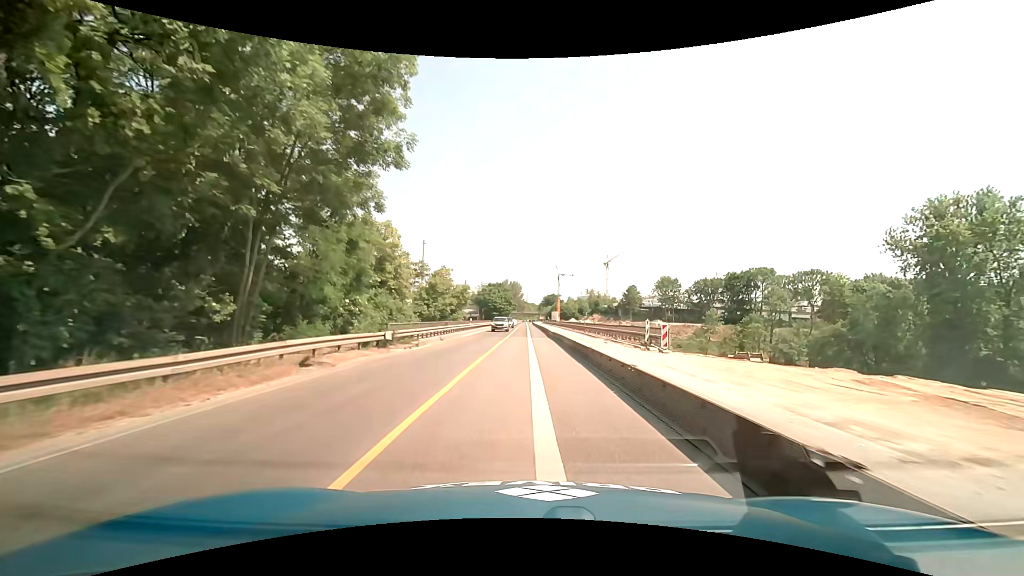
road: trunk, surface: asphalt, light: Day
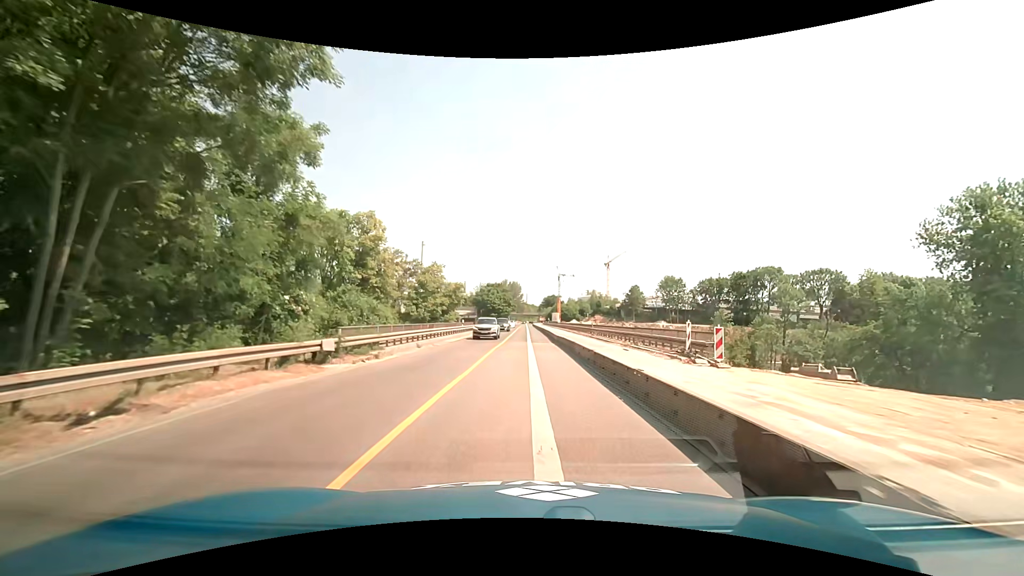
(0.0, +6.6) m; 0°
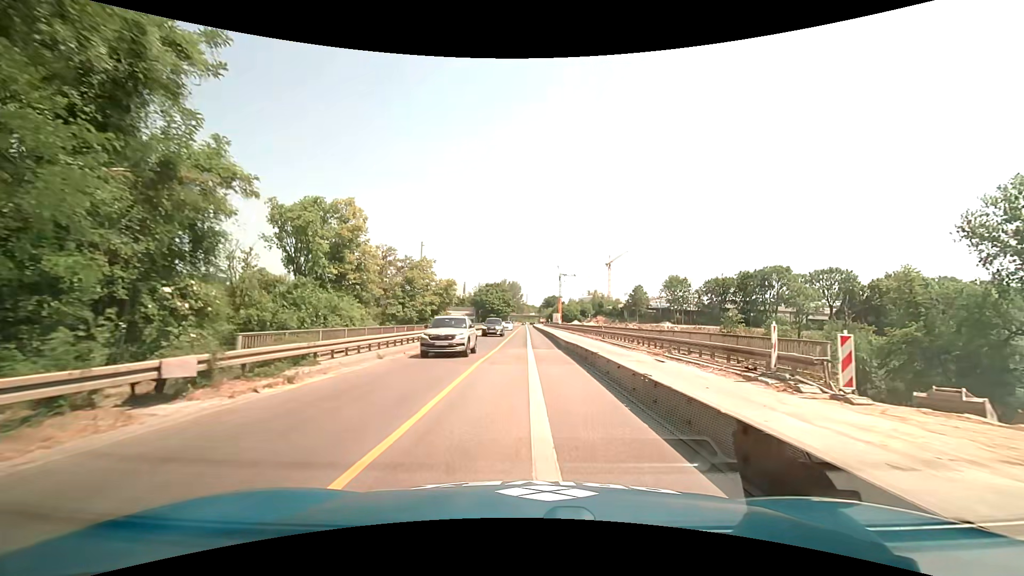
(0.0, +6.6) m; 0°
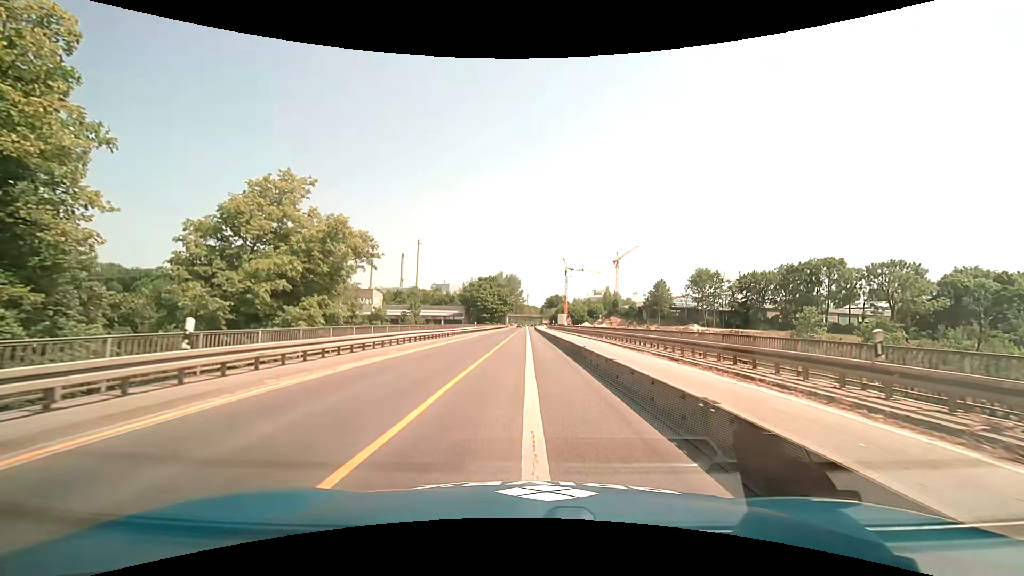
(+0.1, +32.8) m; 0°
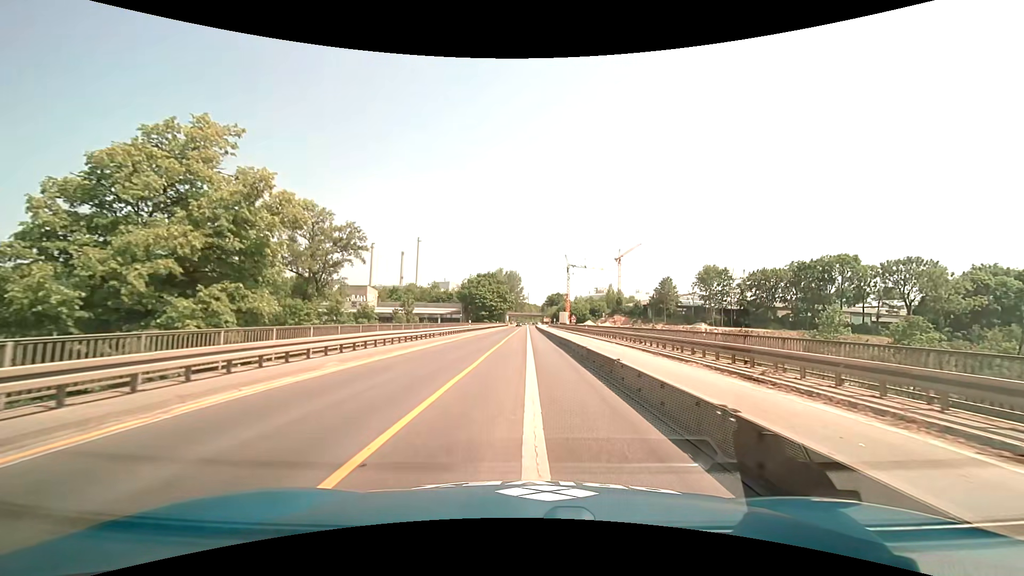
(0.0, +6.5) m; 0°
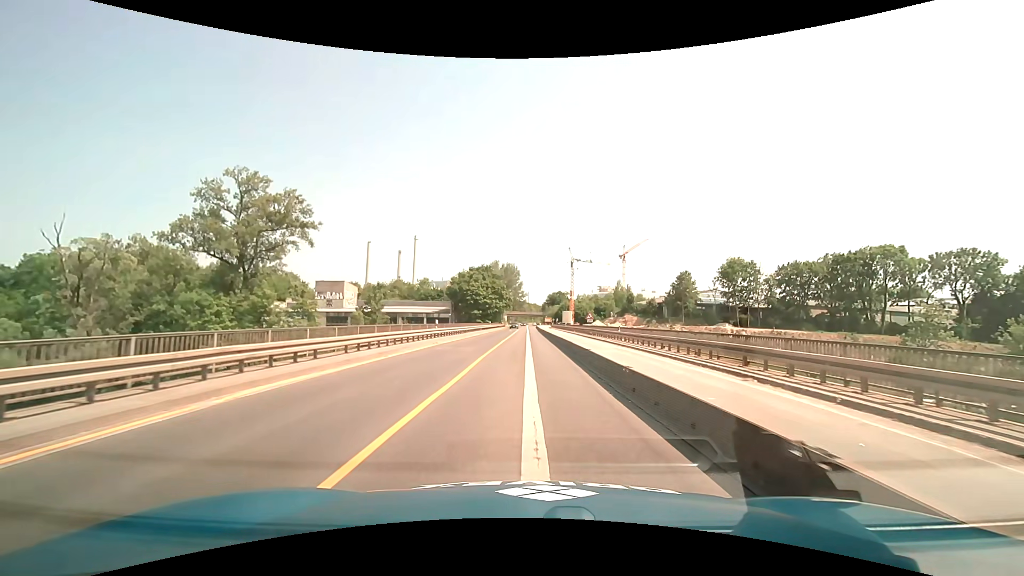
(-0.1, +19.6) m; 0°
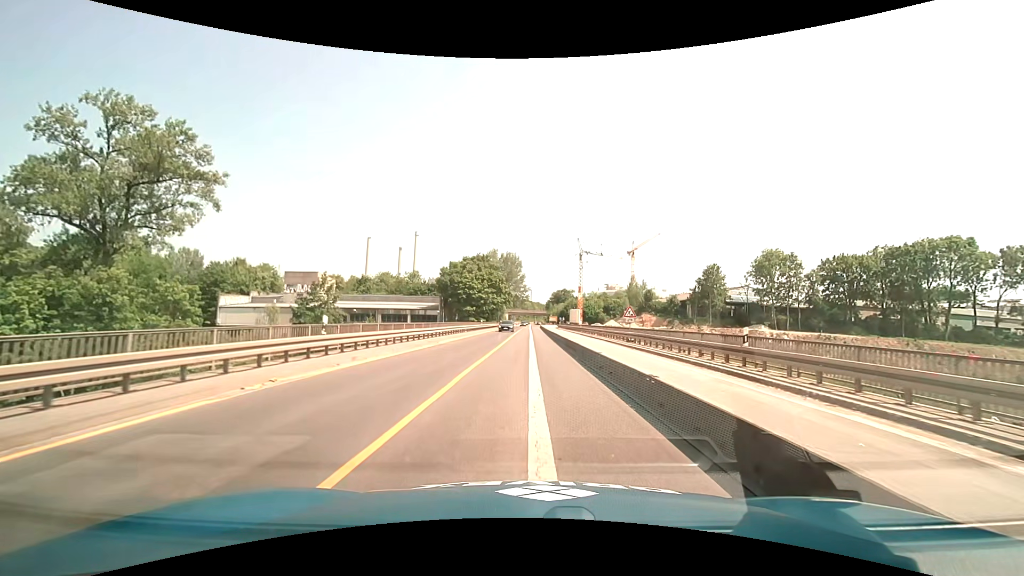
(-0.1, +19.6) m; 0°
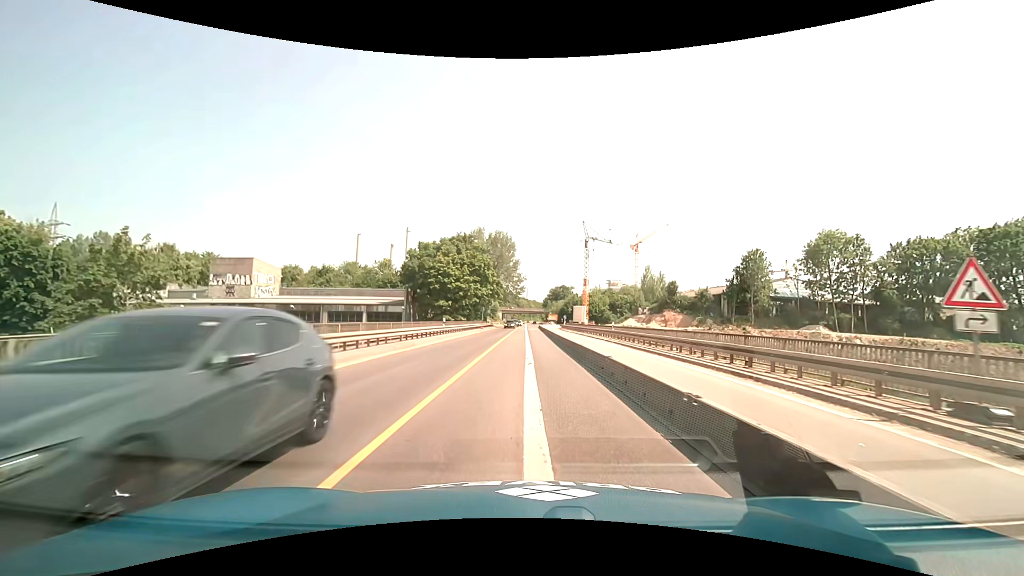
(+0.1, +26.2) m; 0°
(0, +10) (0, +20) (0, +30) (0, +40) (0, +50) (0, +60) (0, +70) (0, +80) (0, +90) (0, +100) m
